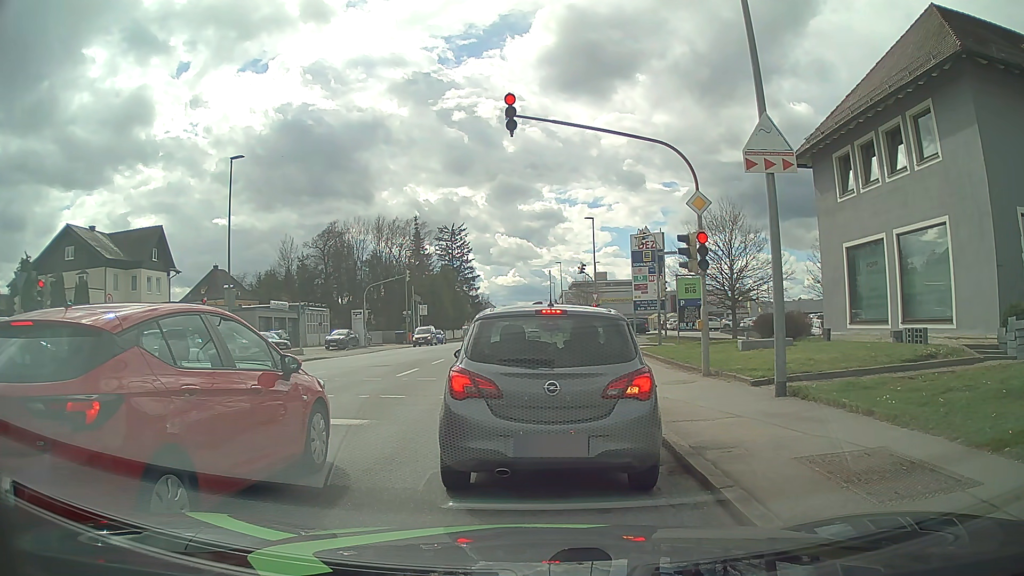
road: tertiary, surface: asphalt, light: Day
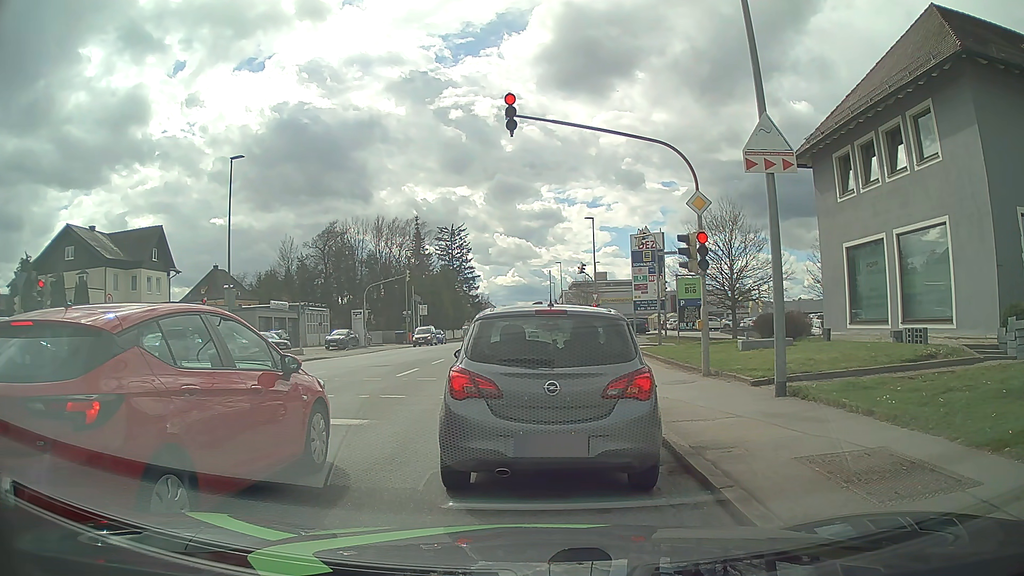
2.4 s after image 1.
(0.0, 0.0) m; 0°
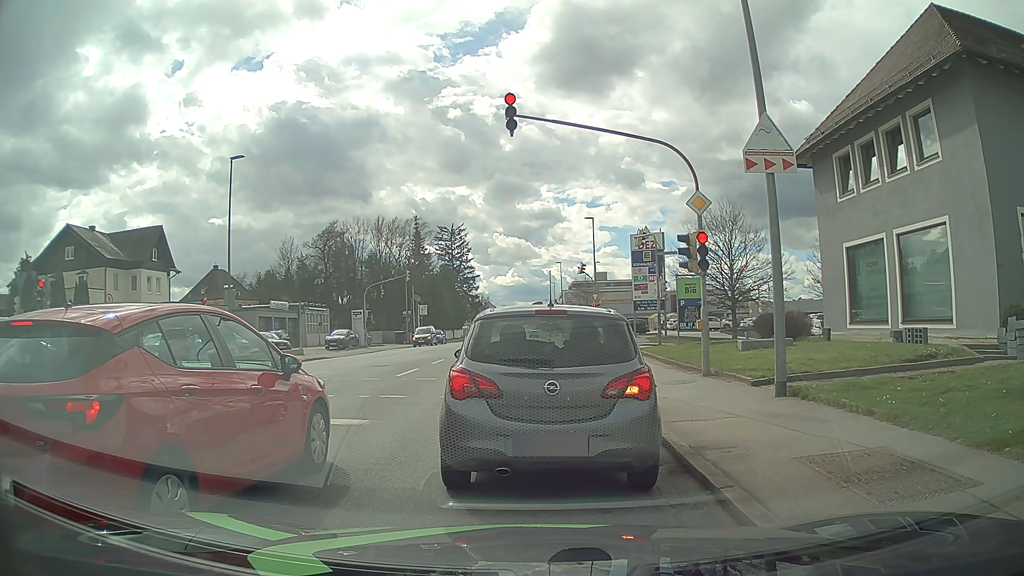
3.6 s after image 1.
(0.0, 0.0) m; 0°
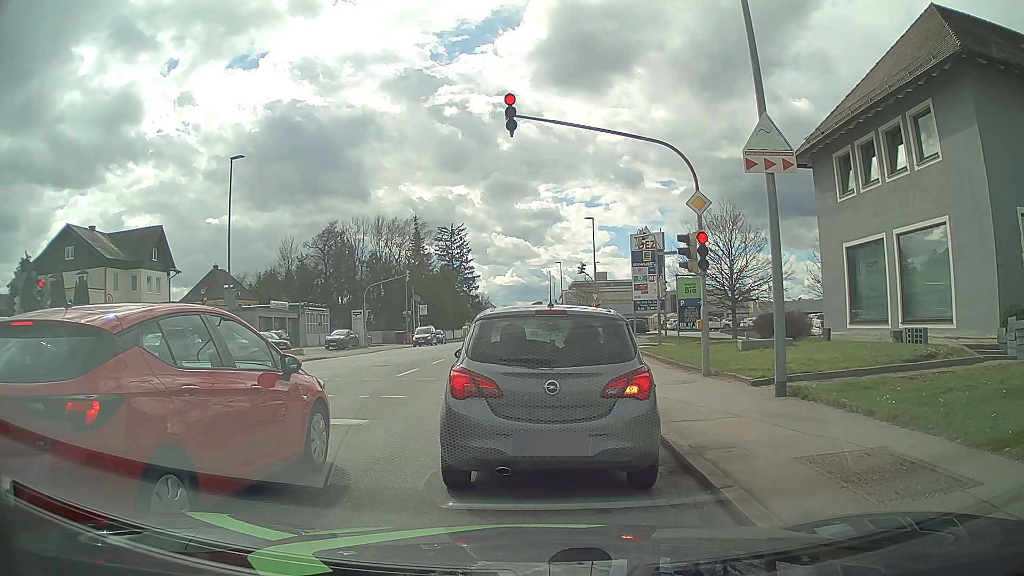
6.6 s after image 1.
(0.0, 0.0) m; 0°
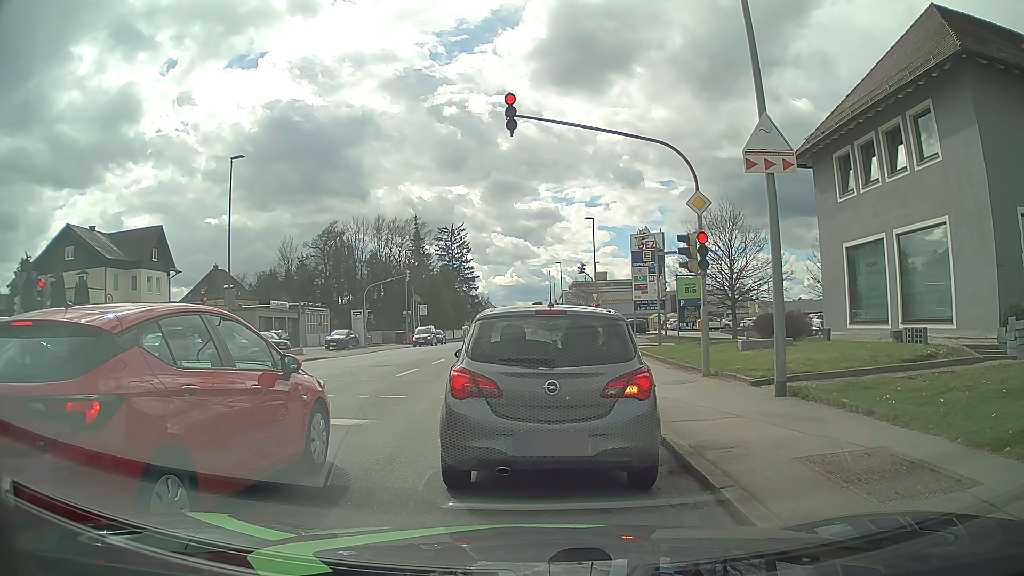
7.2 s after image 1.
(0.0, 0.0) m; 0°
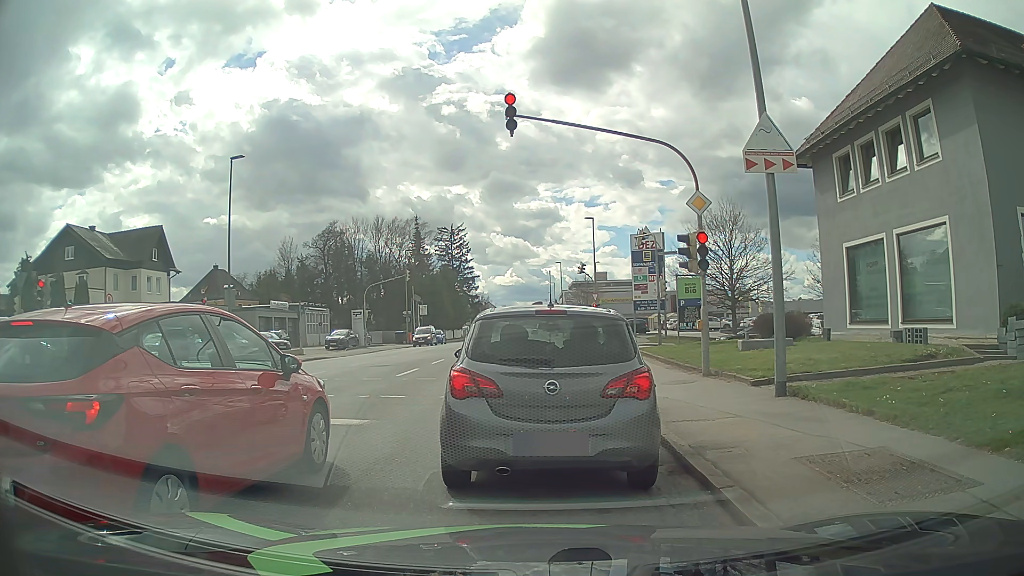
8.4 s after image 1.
(0.0, 0.0) m; 0°
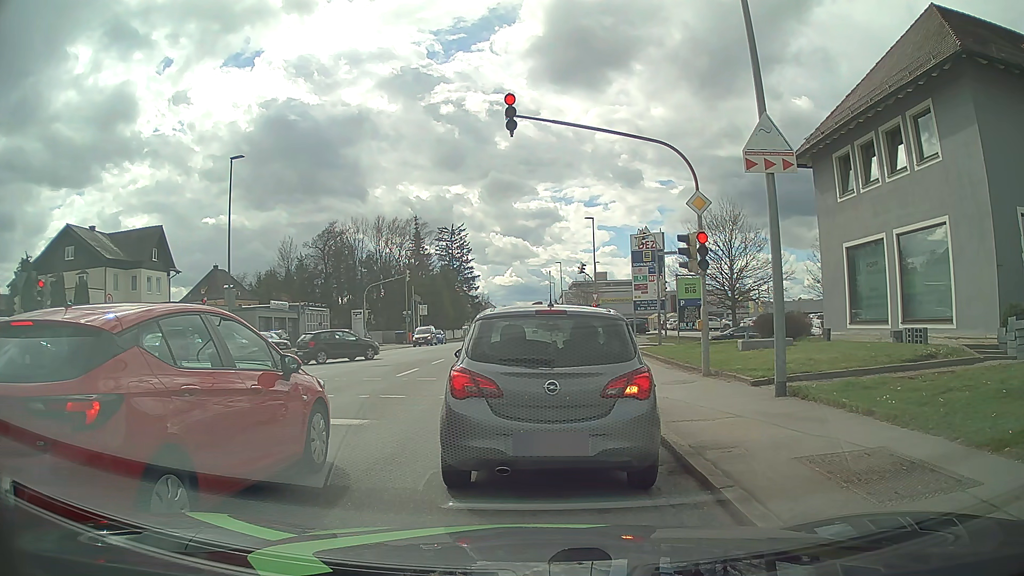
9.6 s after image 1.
(0.0, 0.0) m; 0°
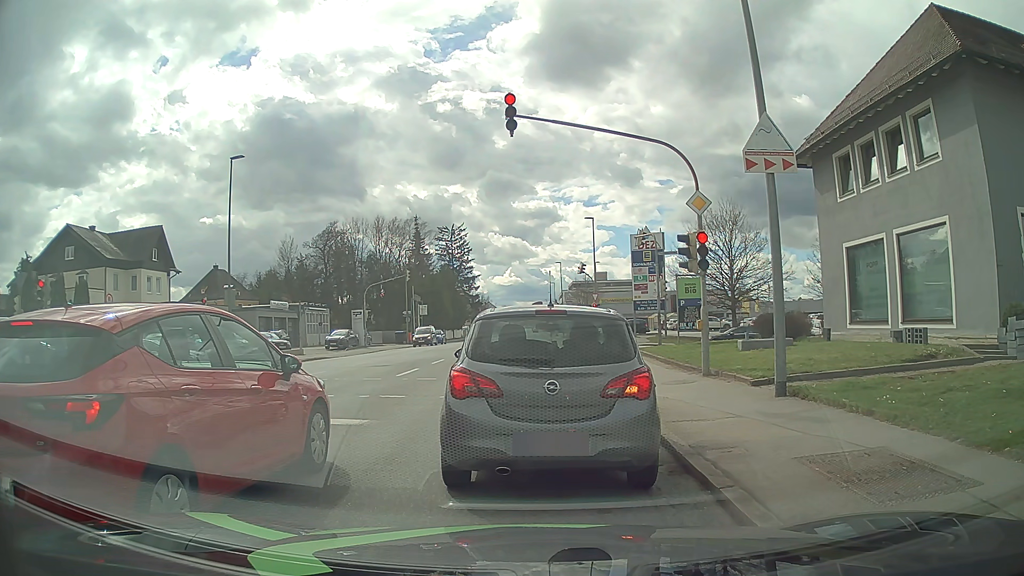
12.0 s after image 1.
(0.0, 0.0) m; 0°
